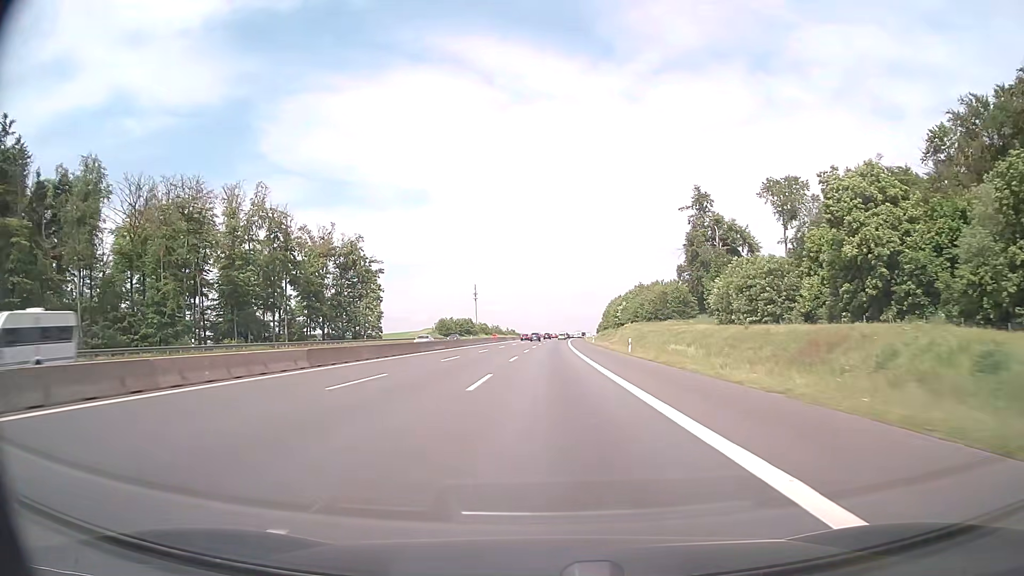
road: motorway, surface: asphalt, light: Day
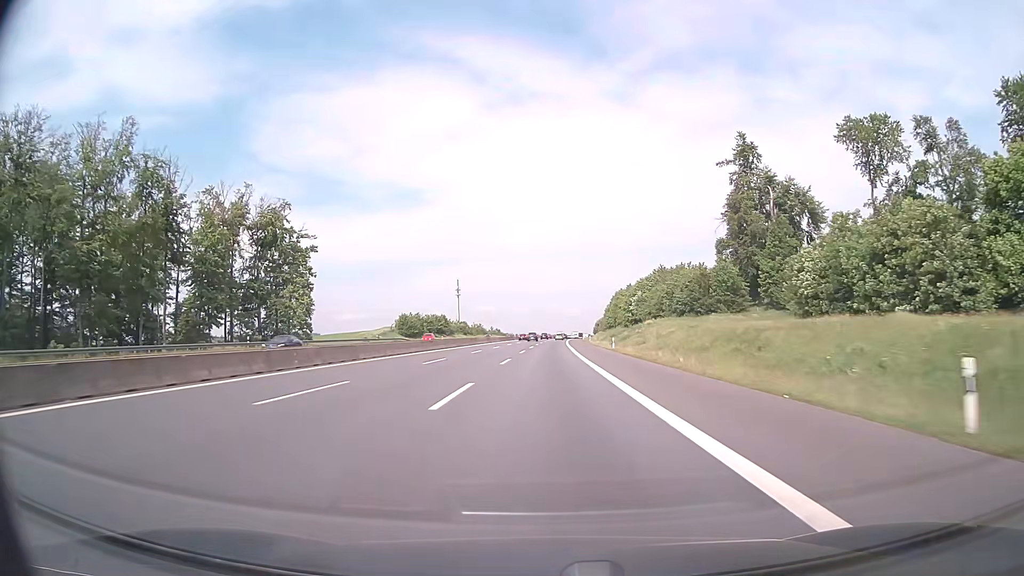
(+0.3, +40.1) m; +1°
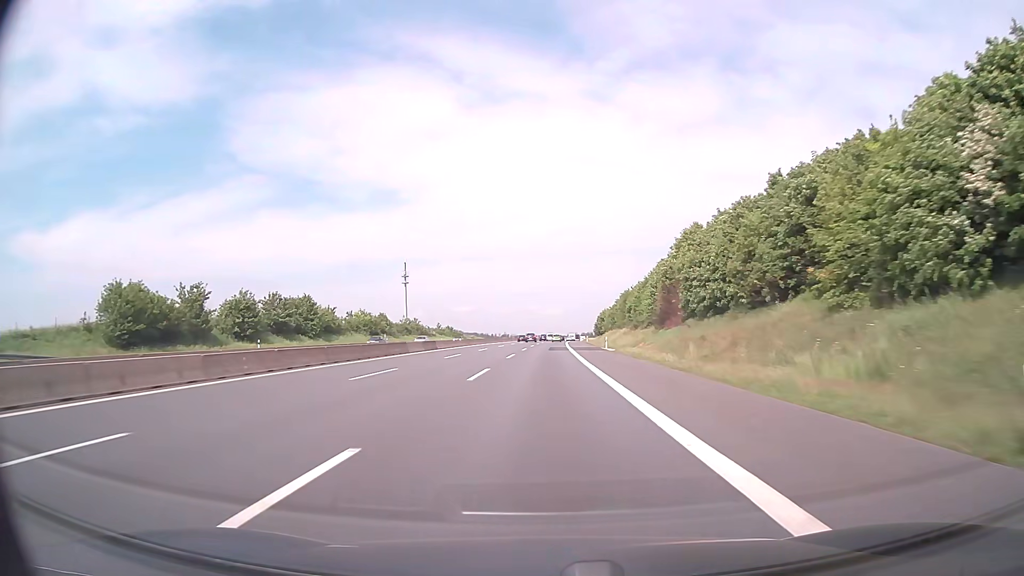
(+1.6, +100.3) m; +2°
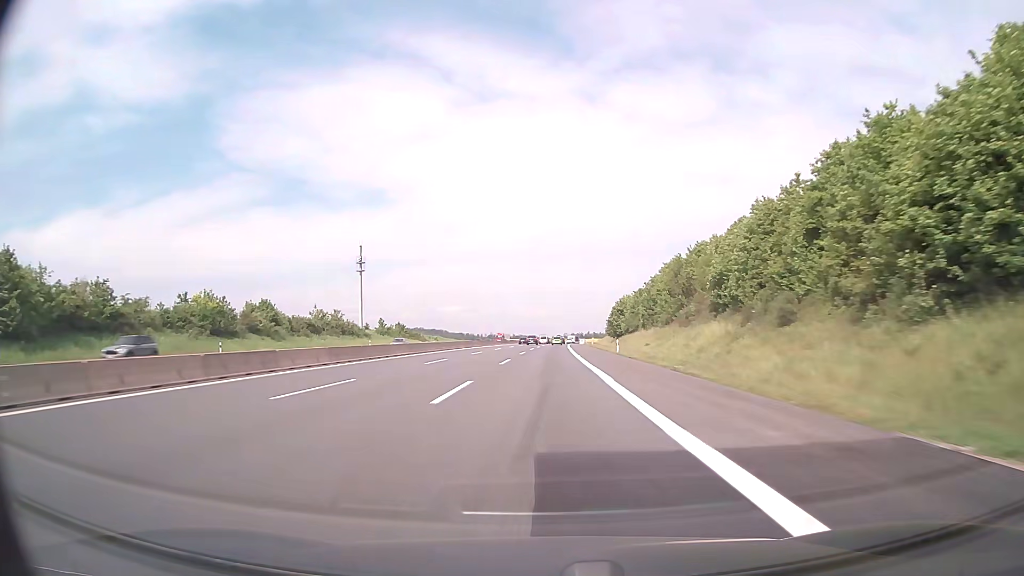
(+0.5, +60.1) m; +1°
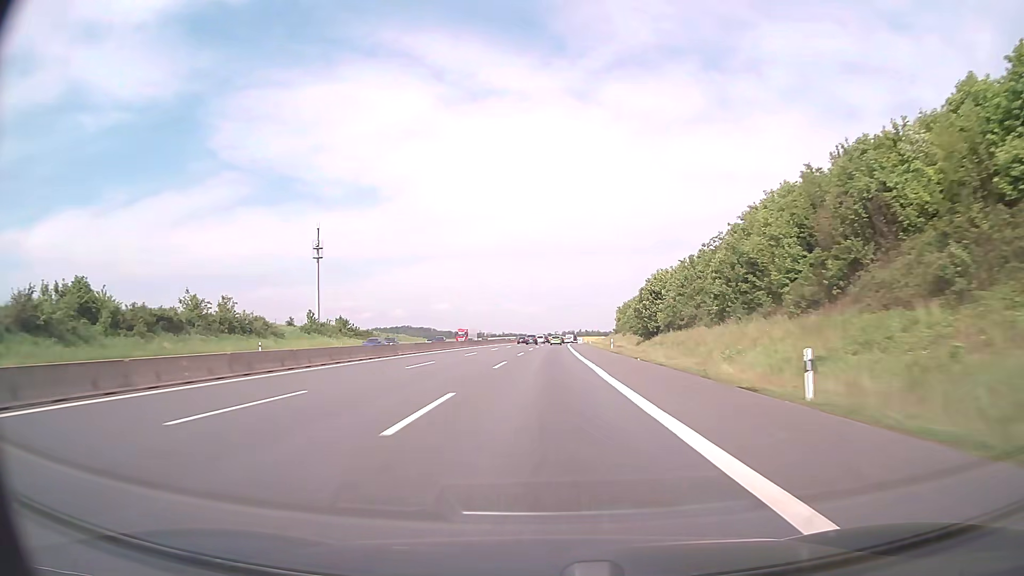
(+0.3, +40.2) m; +1°
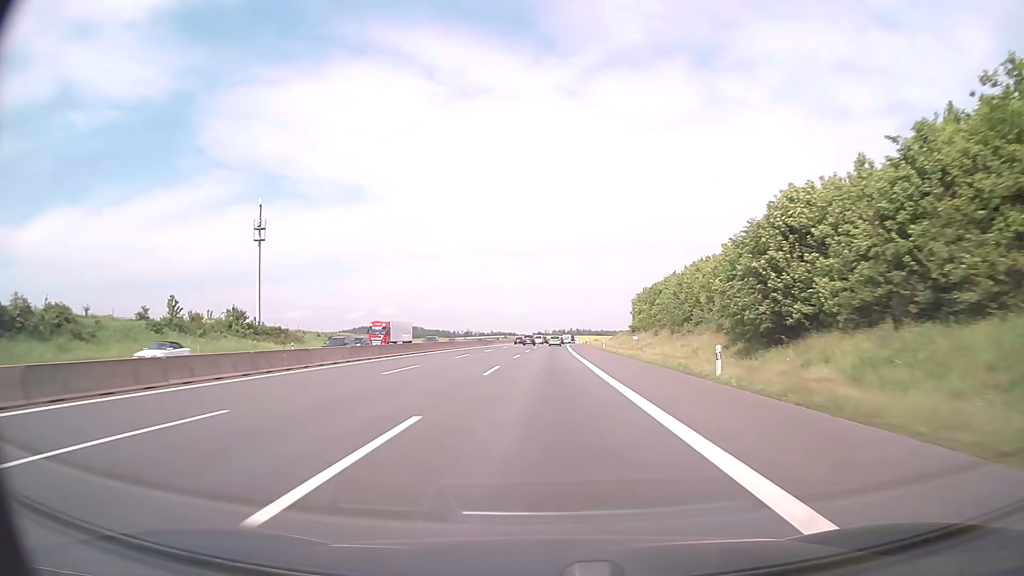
(+0.3, +40.1) m; +1°
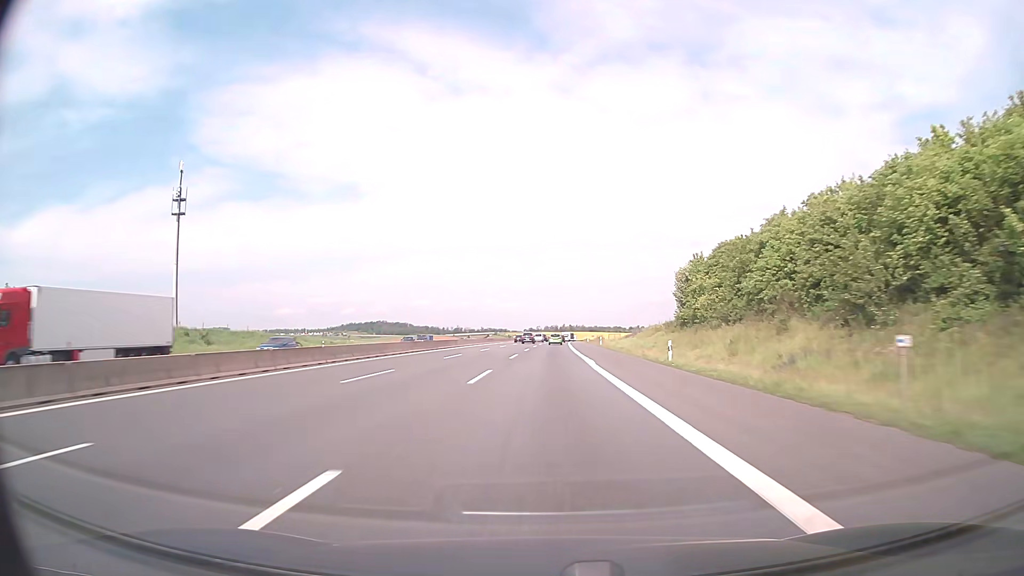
(+0.2, +40.3) m; +1°
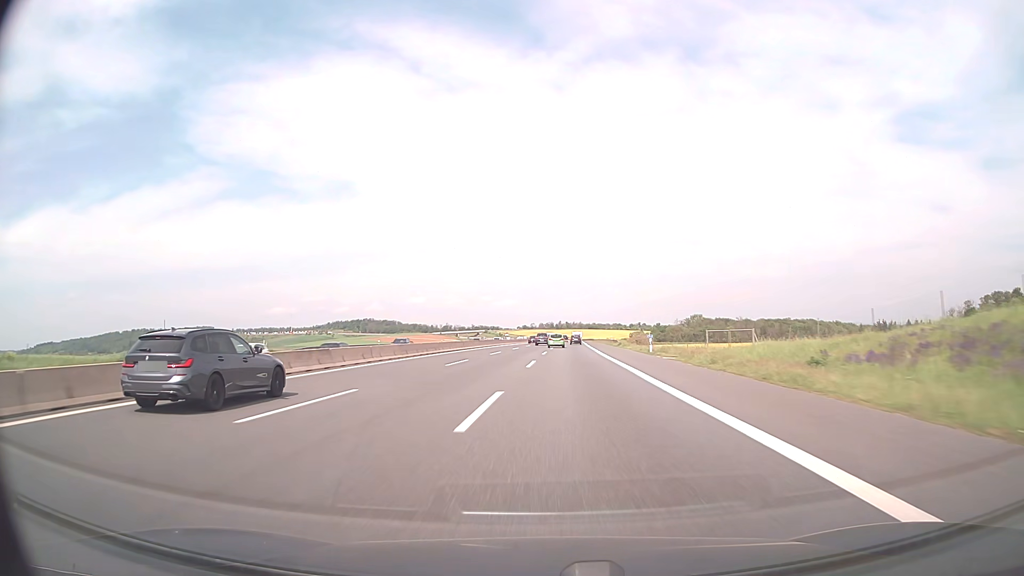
(+0.5, +80.5) m; 0°
(0, +10) (0, +20) (0, +30) (0, +40) (0, +50) (0, +60) (+1, +70) (+1, +80) (+1, +90) (+1, +100) m
